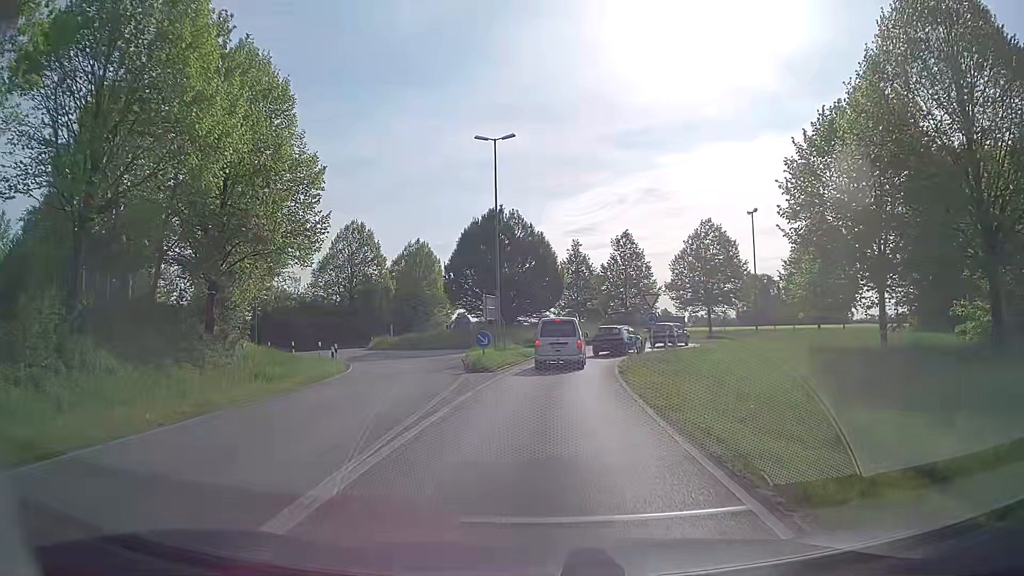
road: secondary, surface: asphalt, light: Day
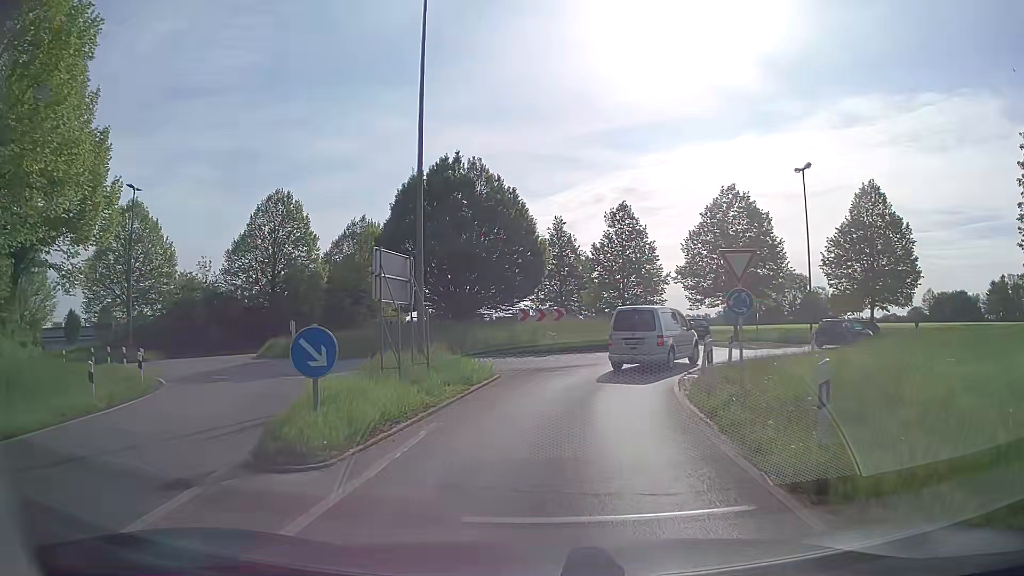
(+0.1, +16.4) m; +2°
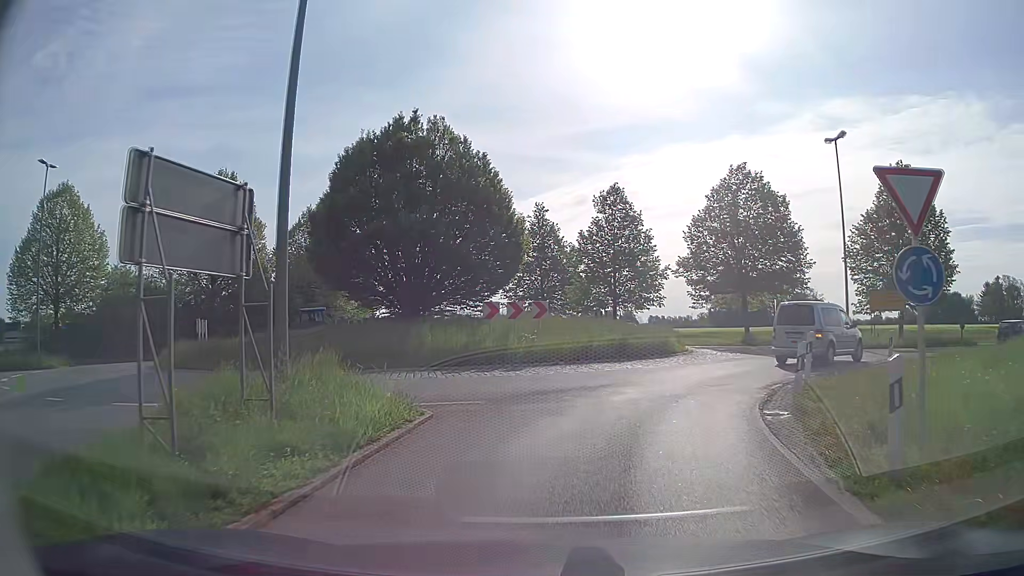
(+0.1, +7.8) m; +2°
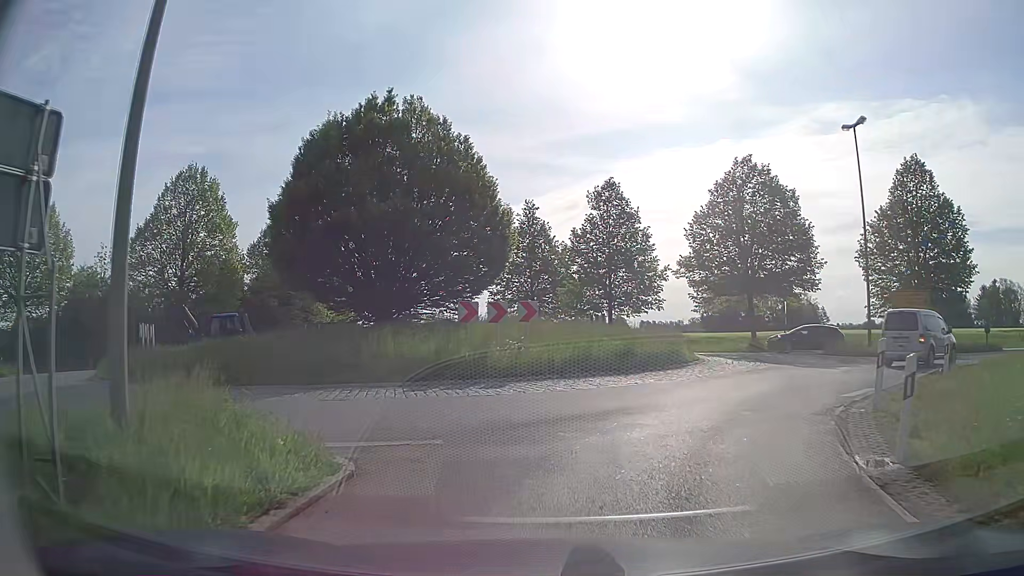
(0.0, +3.5) m; +1°
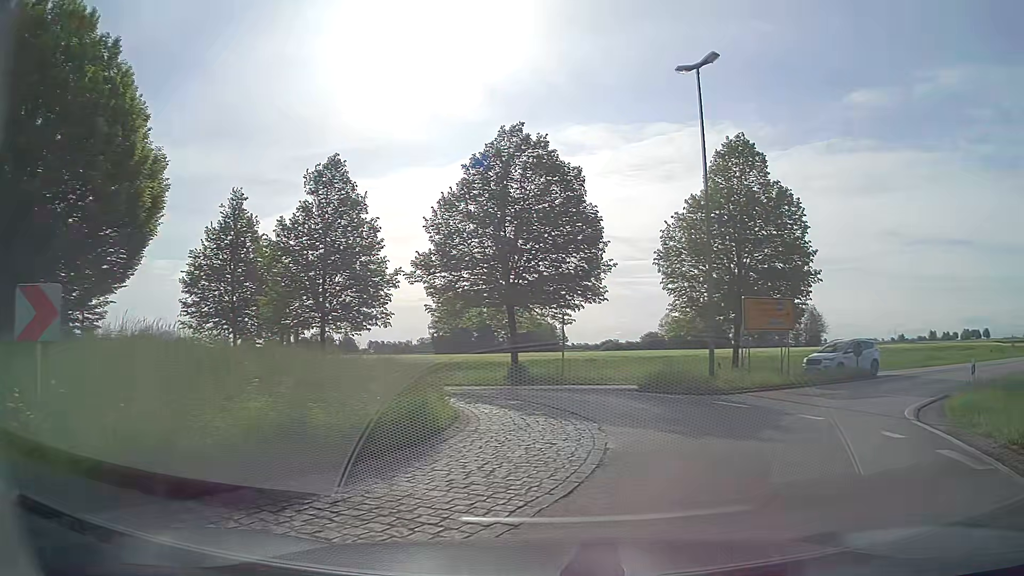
(+1.2, +10.9) m; +21°
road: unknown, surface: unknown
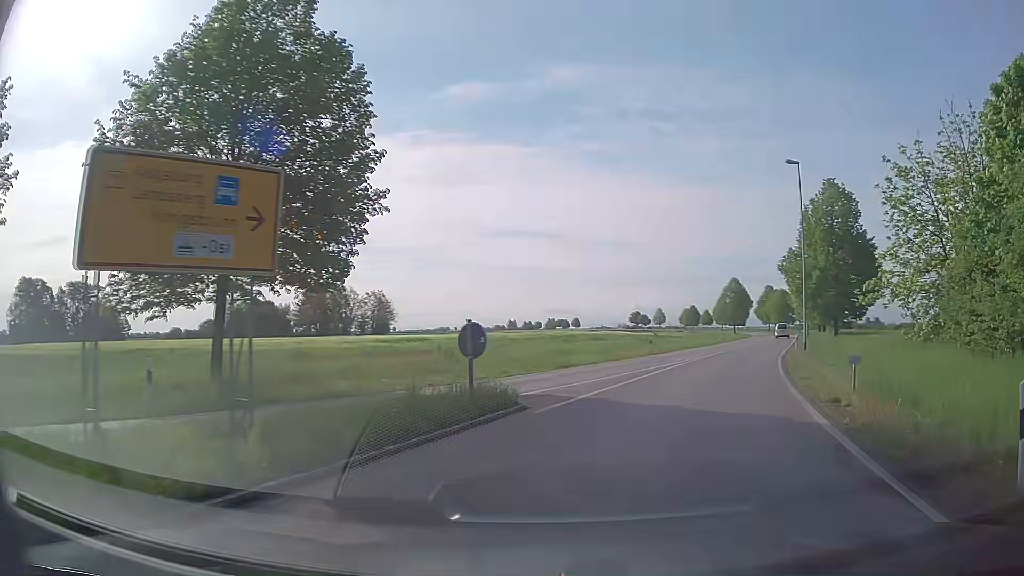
(+6.2, +15.9) m; +38°
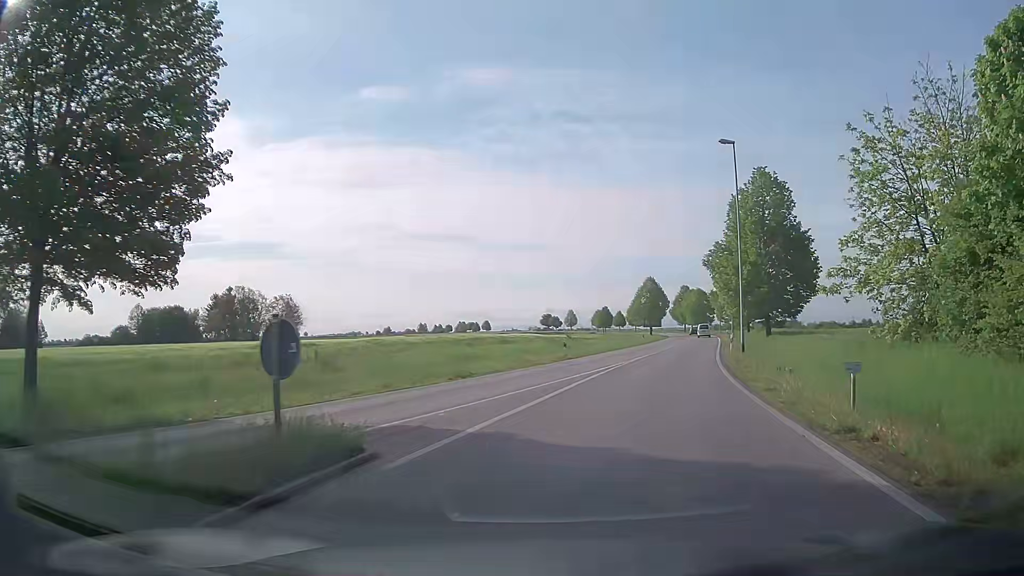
(+0.3, +4.7) m; +7°
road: secondary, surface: asphalt
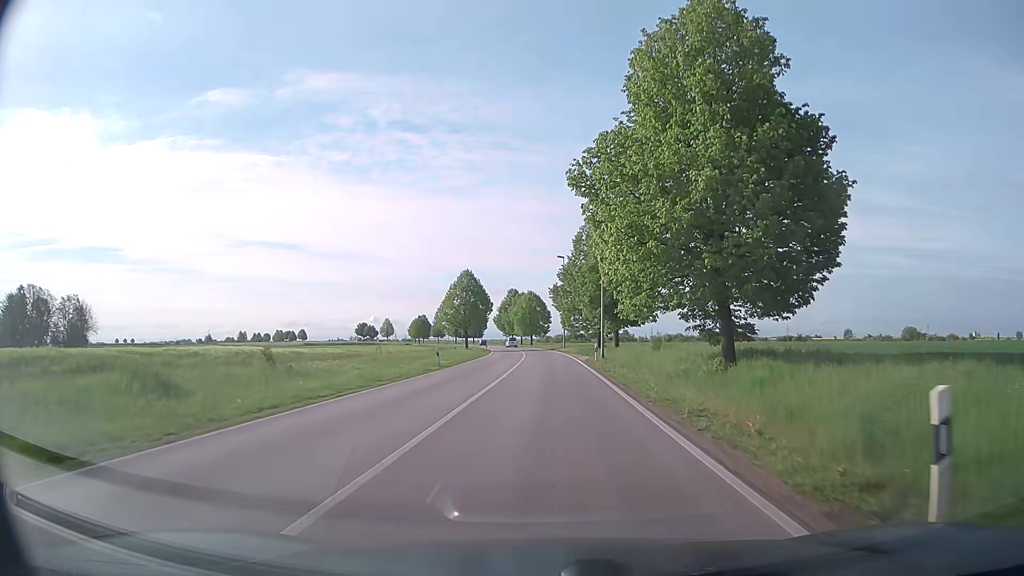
(+6.1, +31.1) m; +15°
(0, +10) (0, +20) (0, +30) (0, +40) (0, +50) (0, +60) (0, +70) (-1, +80) (-2, +90) (-3, +100) m
